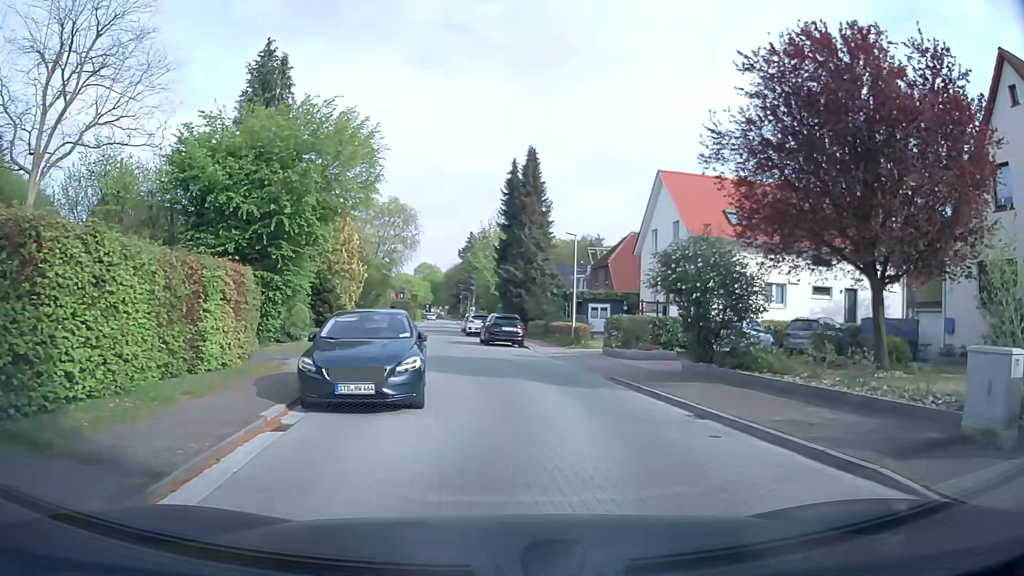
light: Day
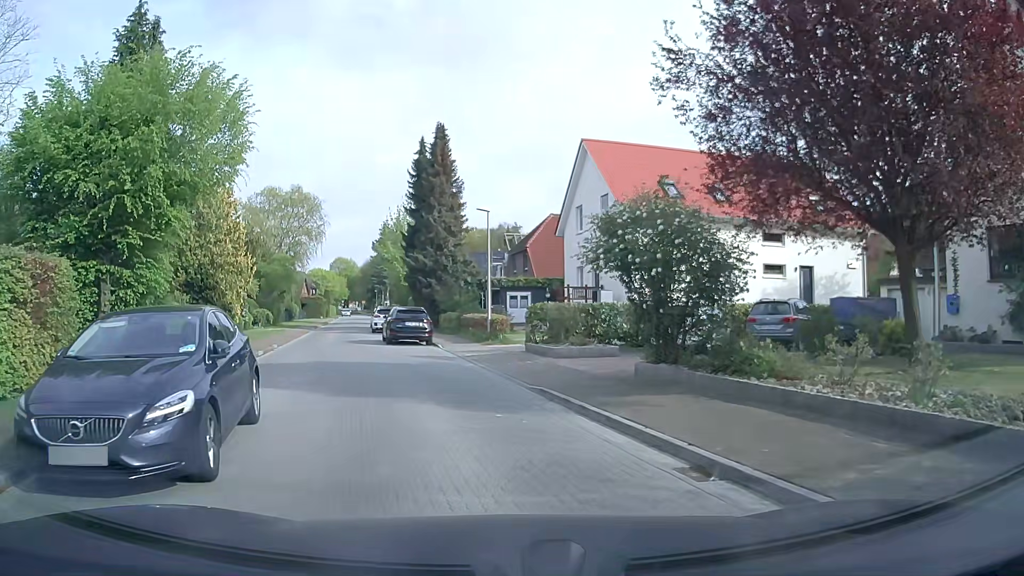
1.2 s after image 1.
(+0.3, +4.5) m; +7°
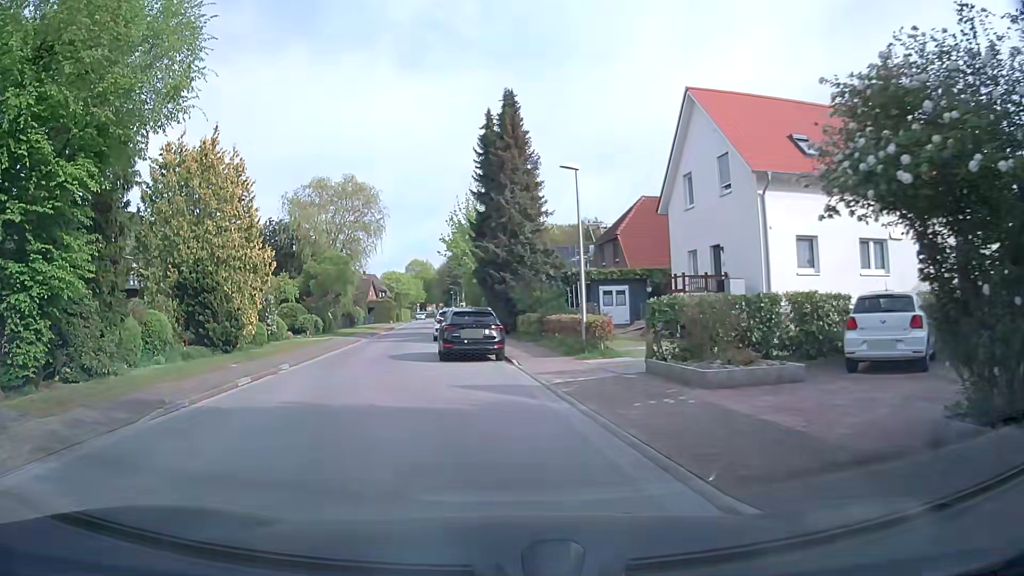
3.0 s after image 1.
(-0.4, +7.5) m; -7°
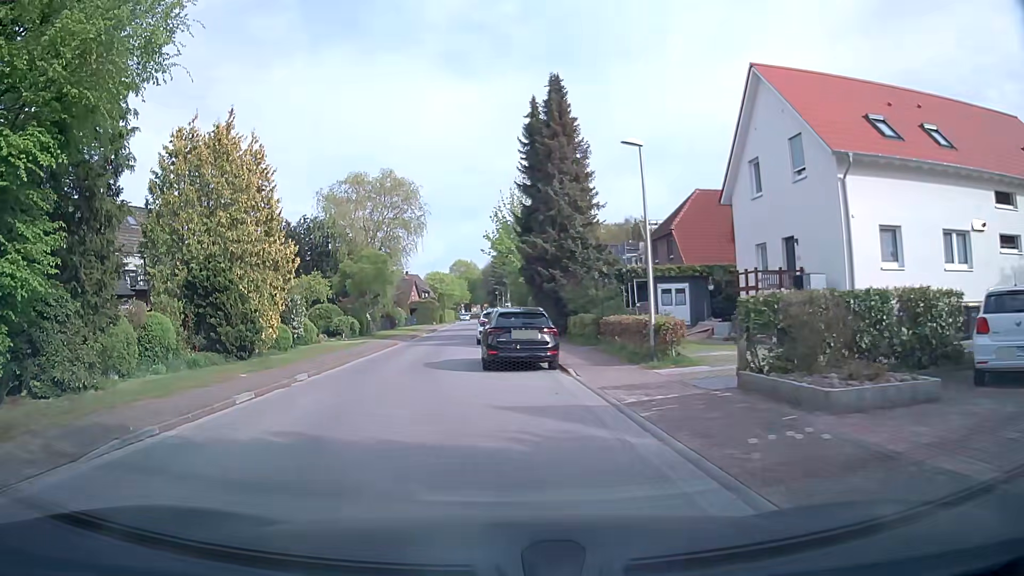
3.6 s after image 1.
(-0.1, +2.7) m; -5°
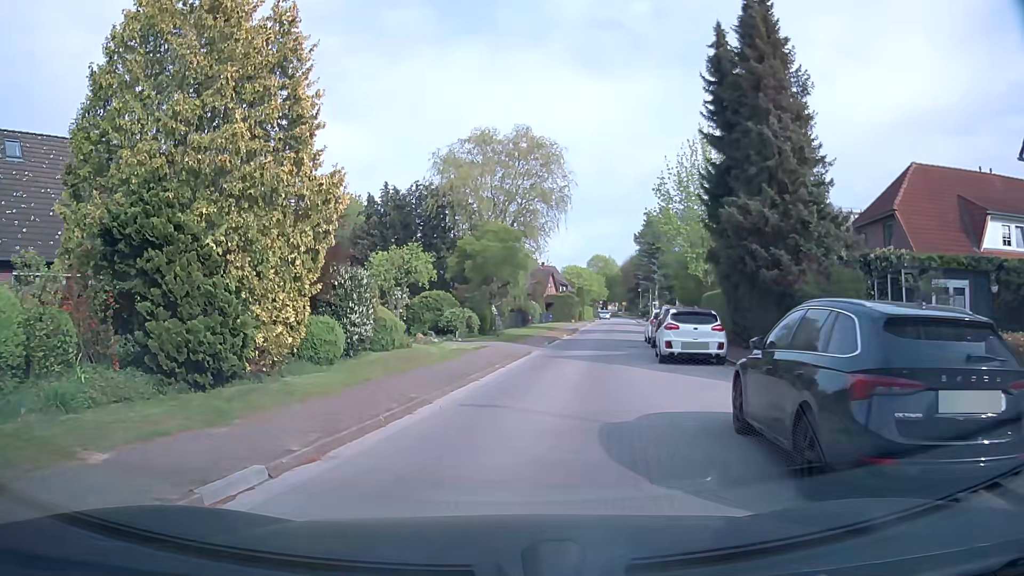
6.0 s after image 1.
(-1.4, +11.1) m; -12°
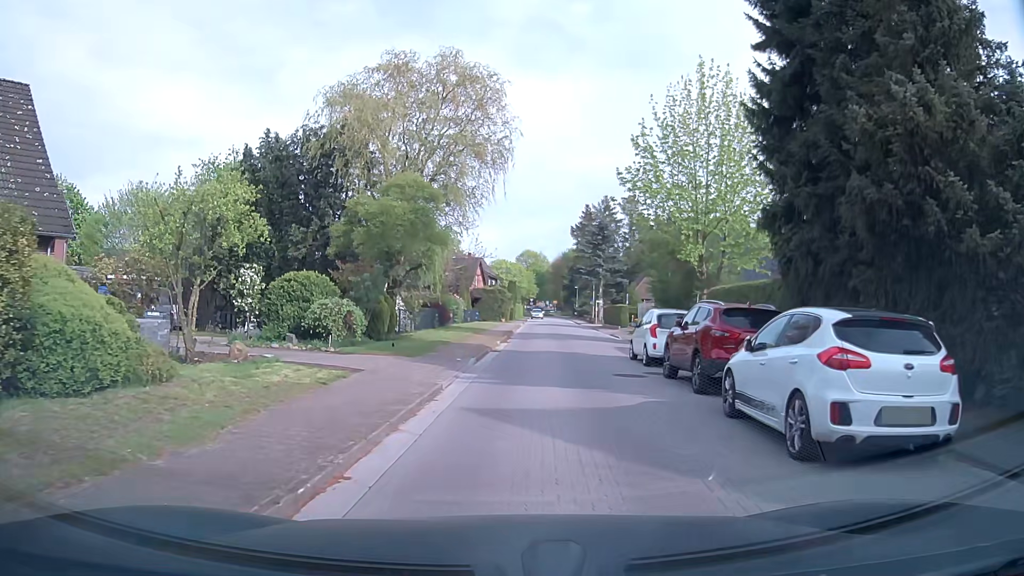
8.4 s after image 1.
(+0.6, +12.0) m; +7°
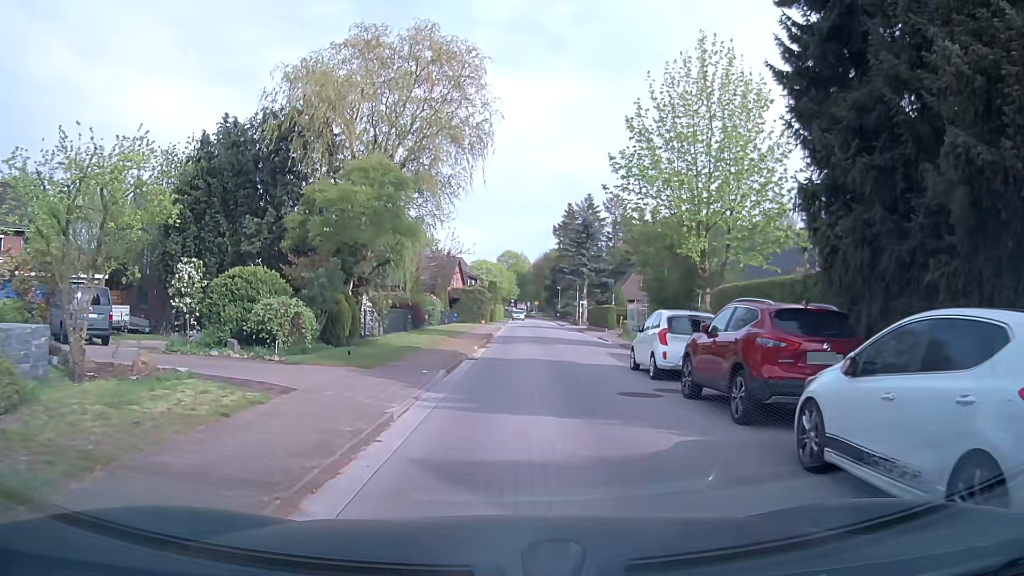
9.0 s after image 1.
(0.0, +3.1) m; +2°
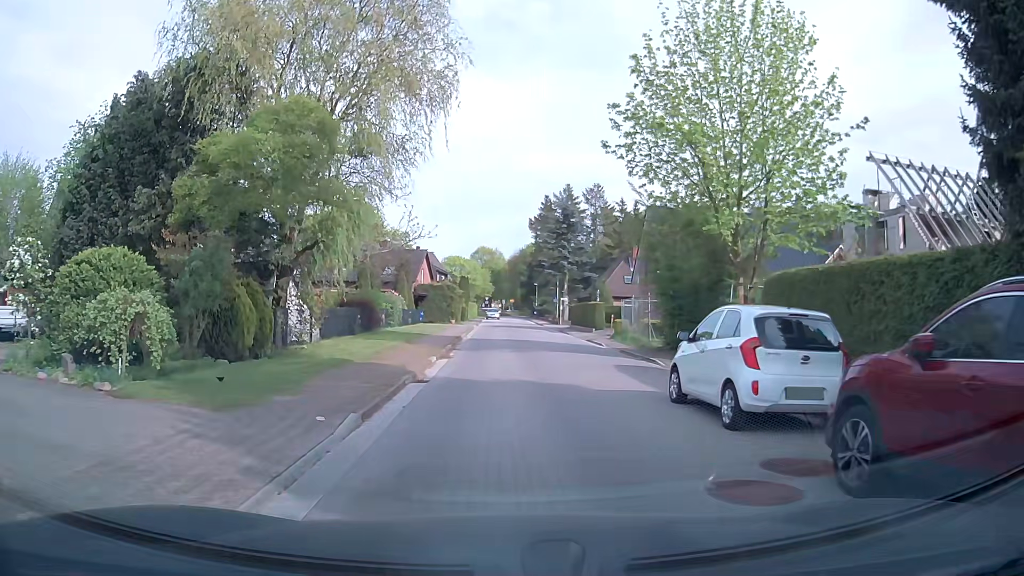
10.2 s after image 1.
(+0.1, +6.4) m; +2°
